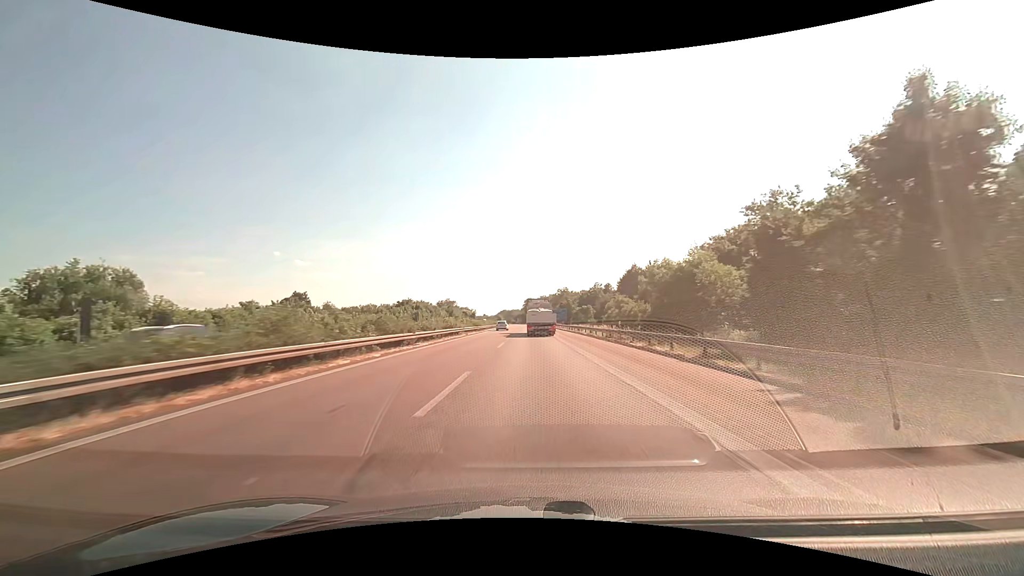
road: motorway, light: Day
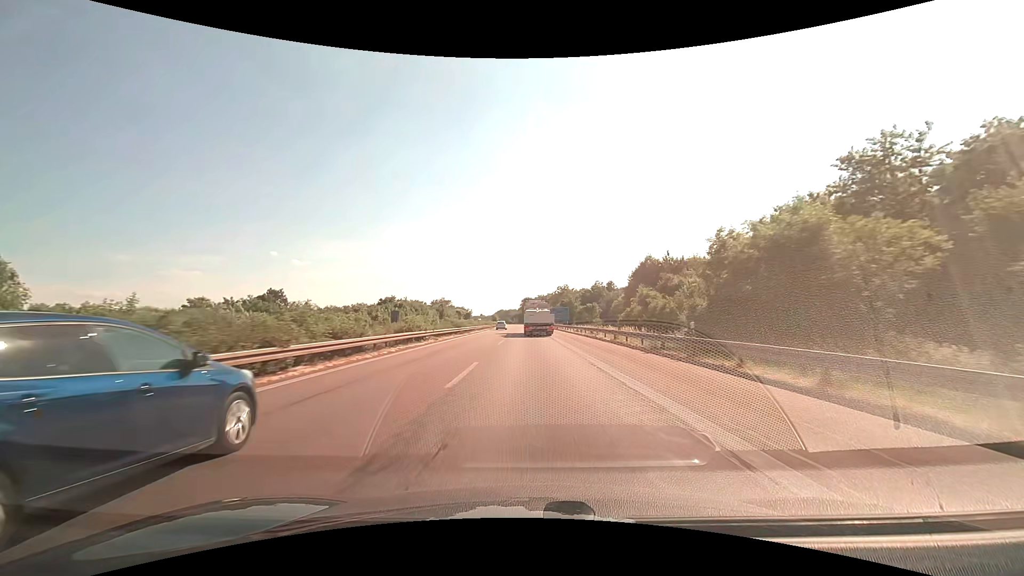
(0.0, +15.2) m; 0°
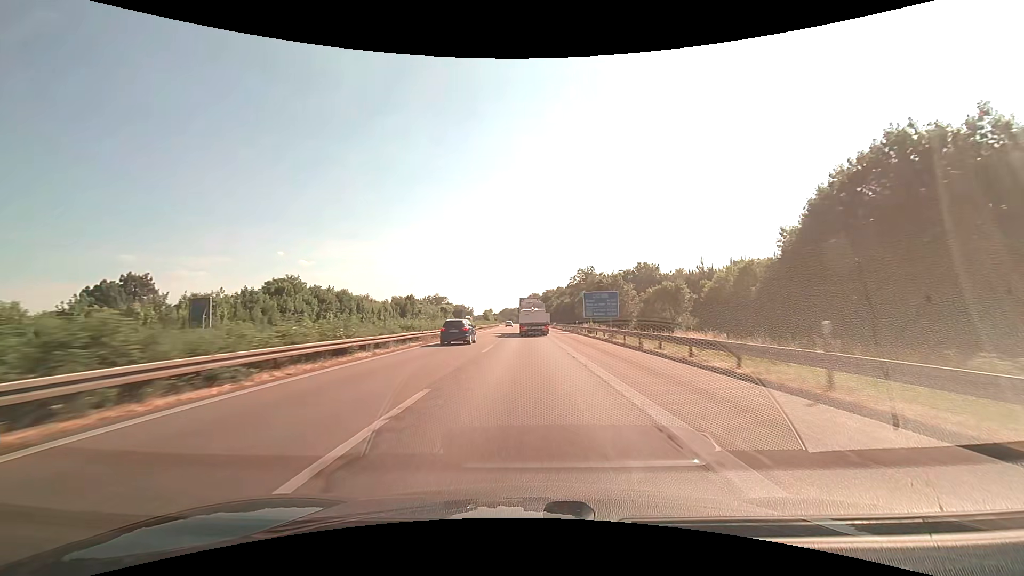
(0.0, +60.7) m; -1°
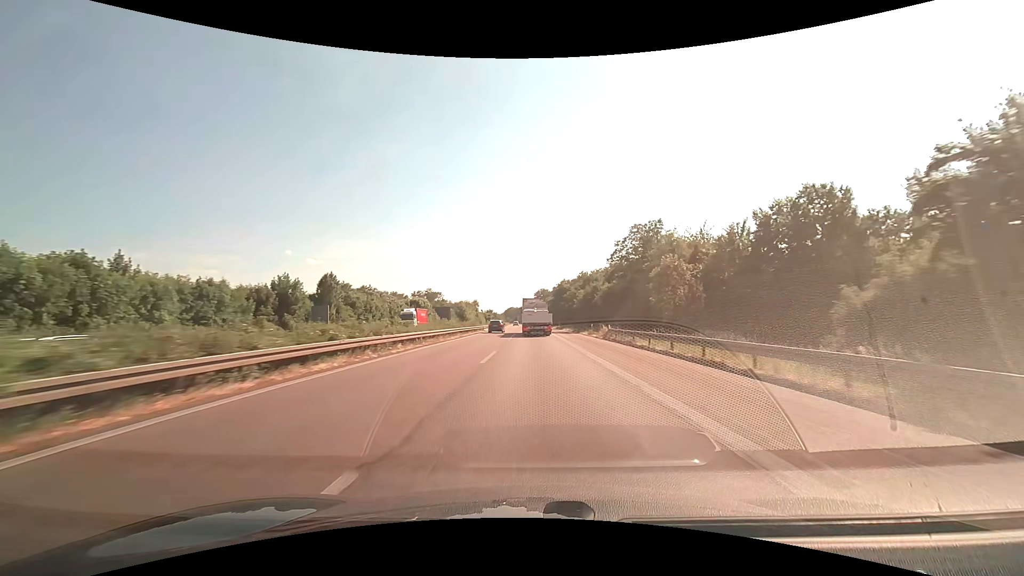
(-0.6, +59.7) m; -1°
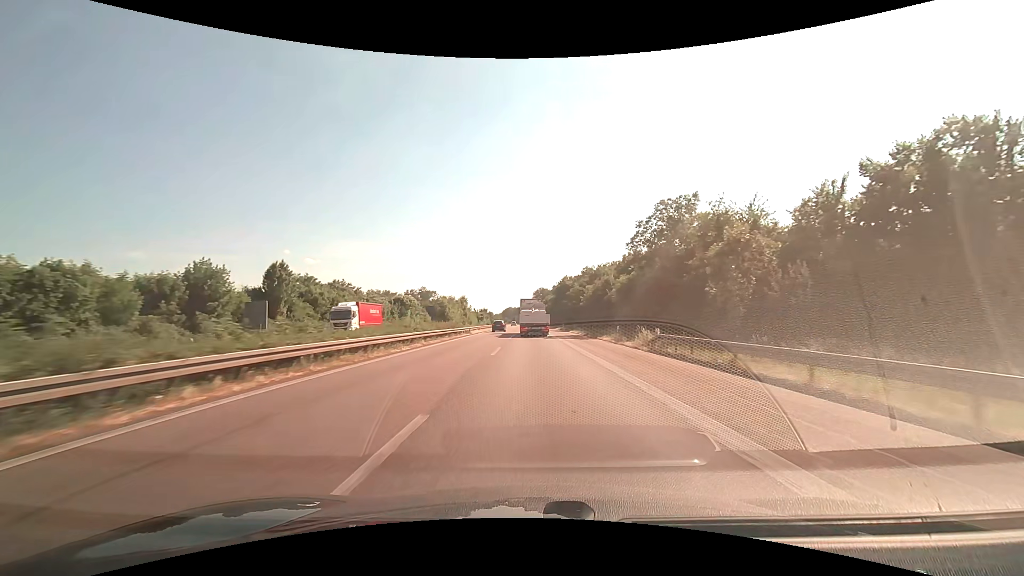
(0.0, +14.8) m; 0°
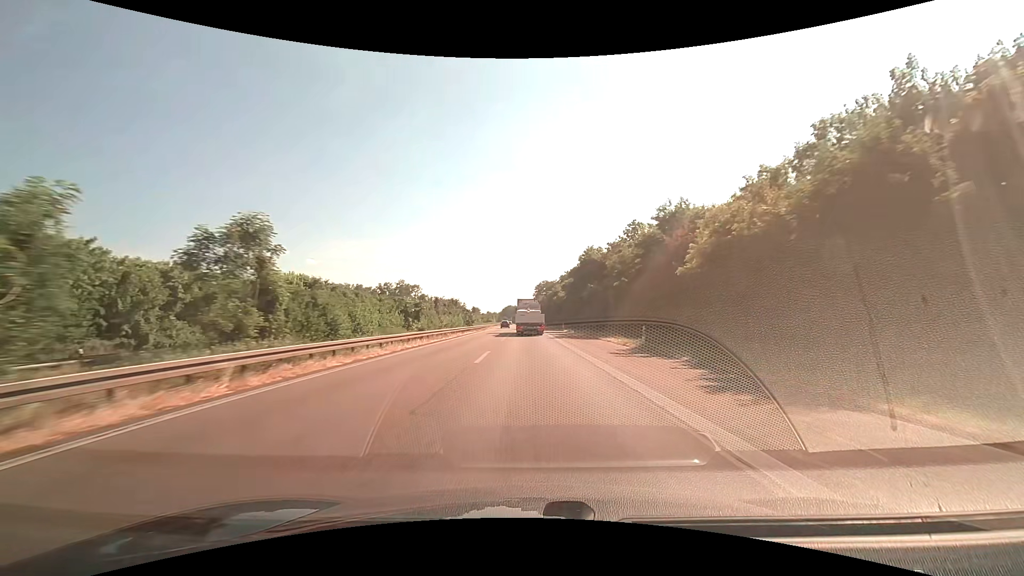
(0.0, +58.1) m; 0°
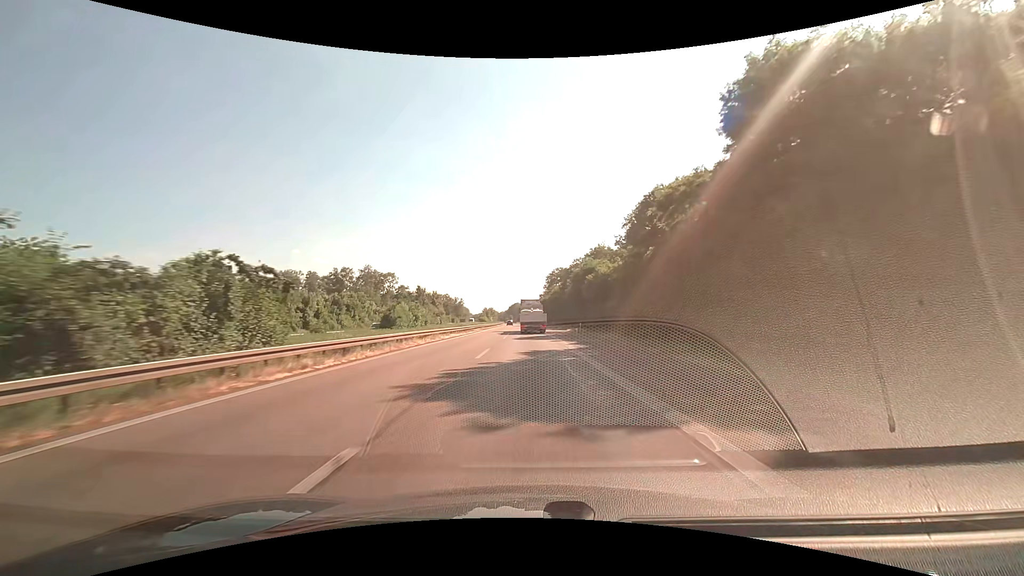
(-0.4, +70.8) m; -1°
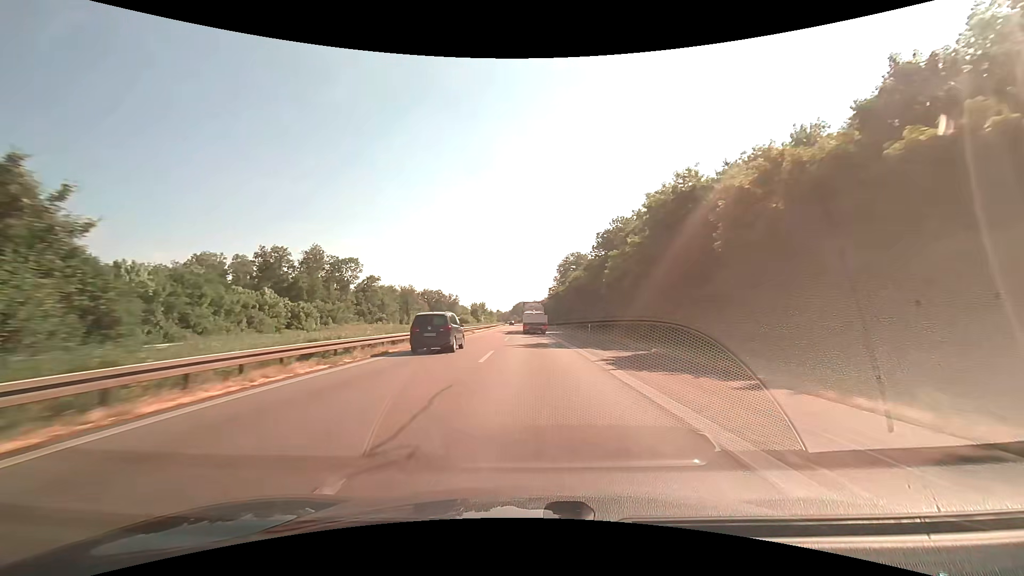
(-0.5, +55.7) m; -1°
(0, +10) (0, +20) (0, +30) (0, +40) (0, +50) (0, +60) (0, +70) (0, +80) (0, +90) (0, +100) m
